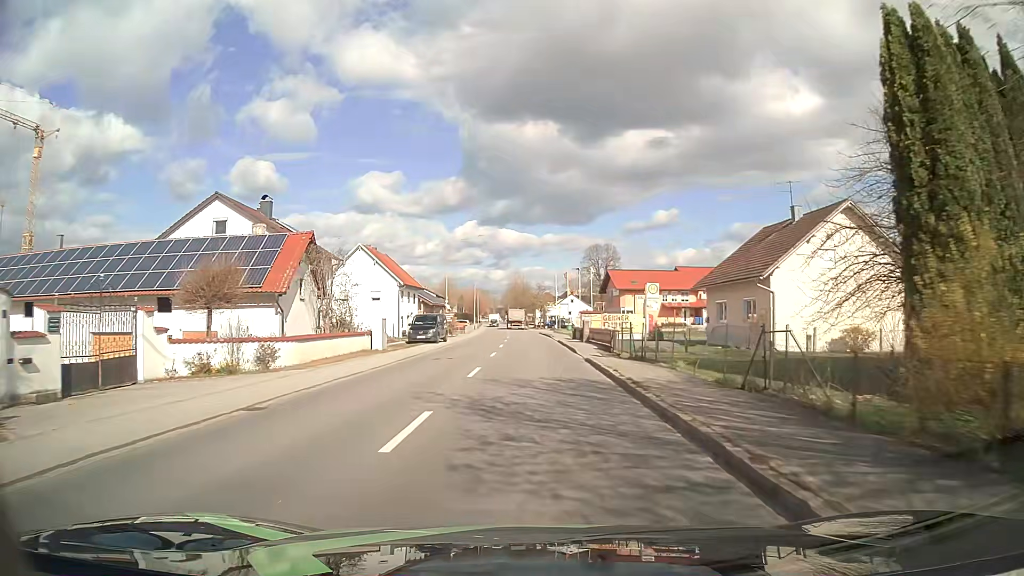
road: primary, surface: asphalt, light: Day
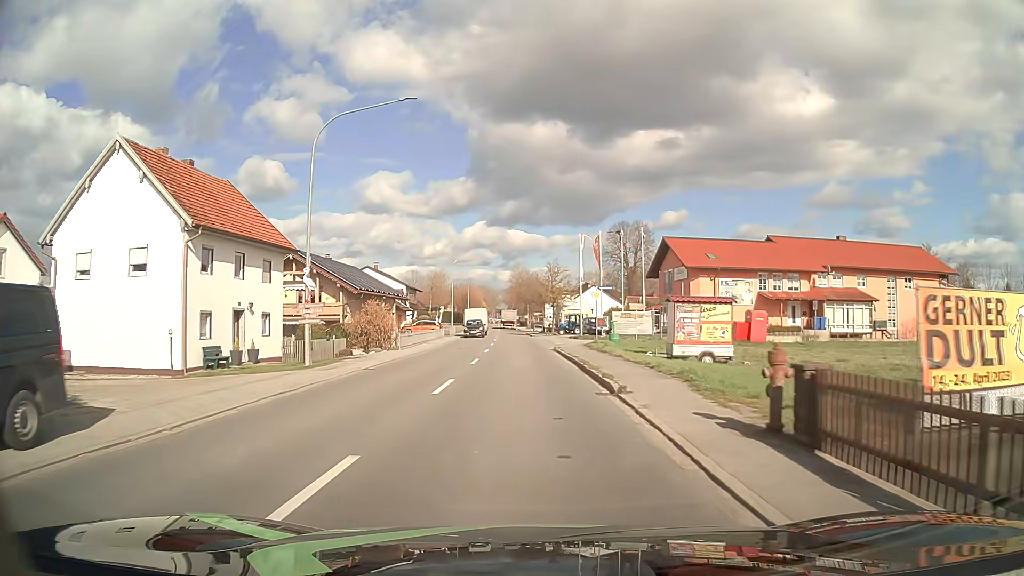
(-0.2, +39.5) m; -1°
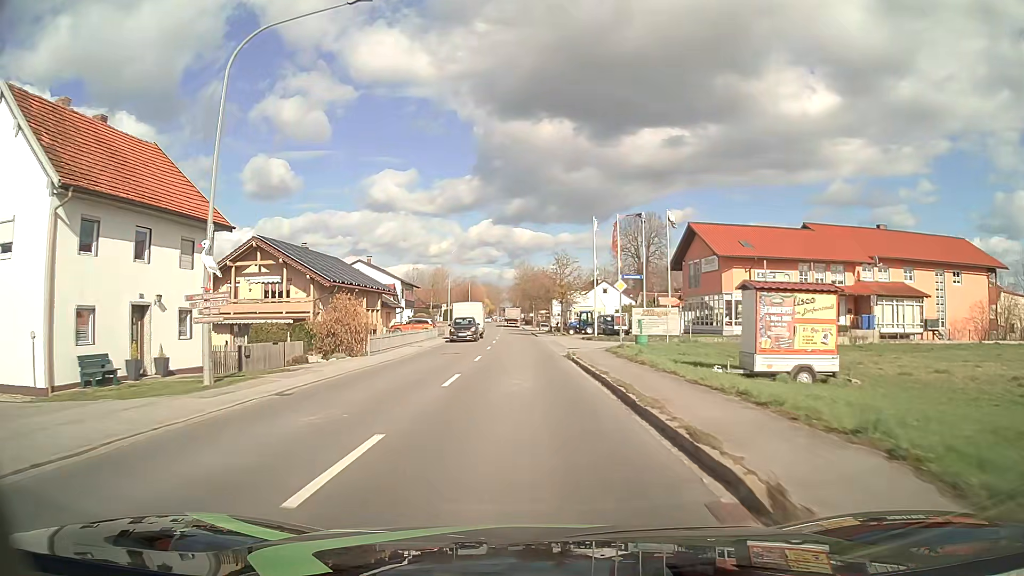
(-0.1, +7.9) m; -1°
(0, +10) (0, +20) (0, +30) (-1, +40) (-1, +50) (-1, +60) (-2, +70) (-2, +80) (-2, +90) (-3, +100) m
